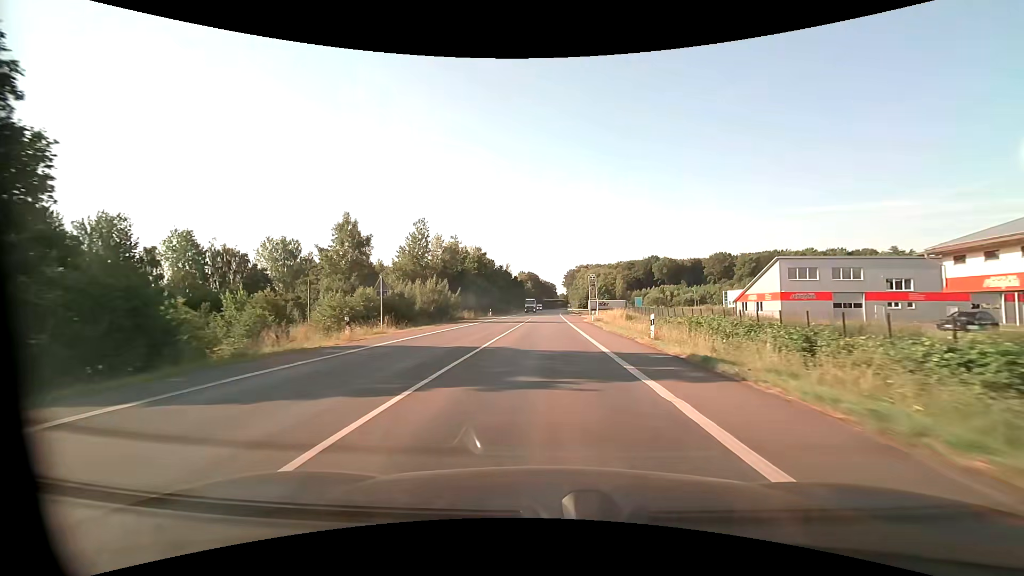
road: primary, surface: asphalt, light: Day
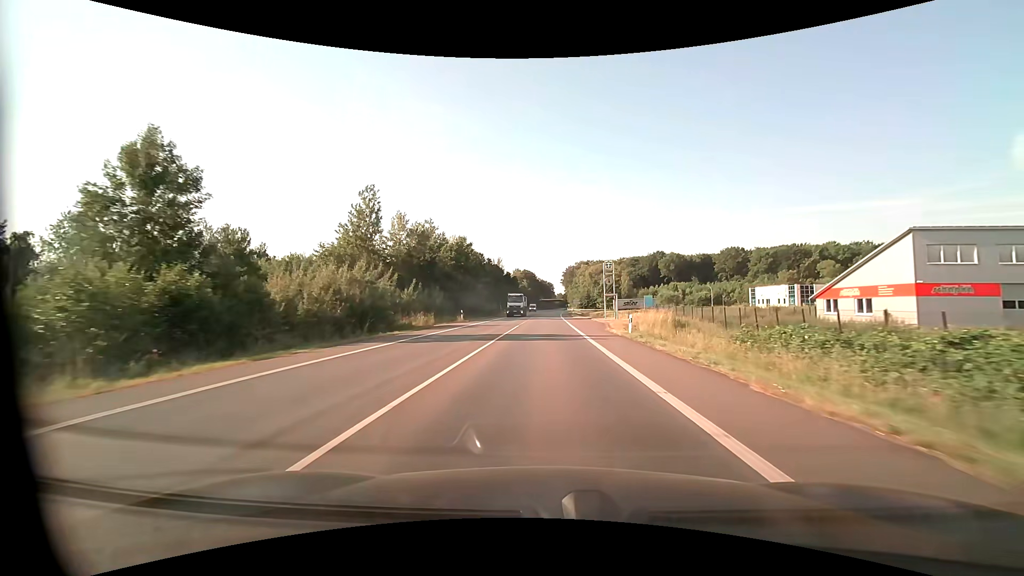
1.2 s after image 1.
(+0.1, +22.5) m; 0°
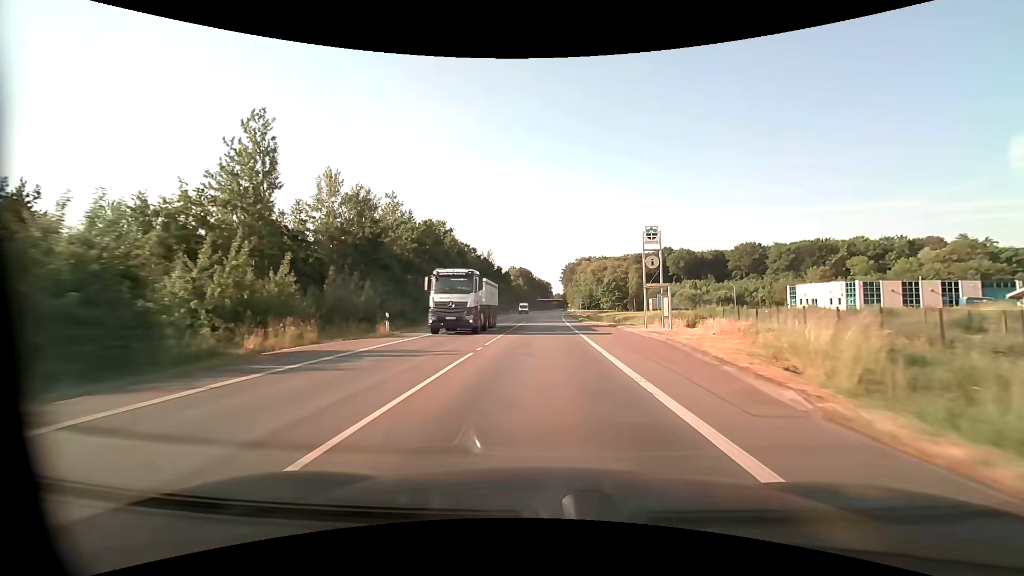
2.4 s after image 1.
(+0.1, +22.5) m; +1°
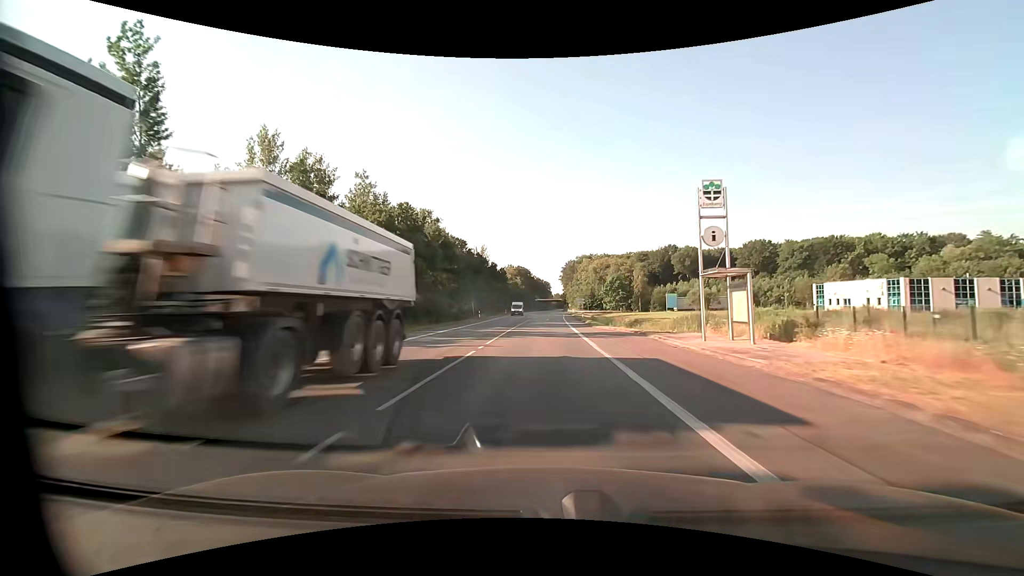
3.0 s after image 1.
(0.0, +11.3) m; 0°
(0, +10) (0, +20) (0, +30) (0, +40) (0, +50) (0, +60) (+1, +70) (+1, +80) (+1, +90) (+1, +100) m
